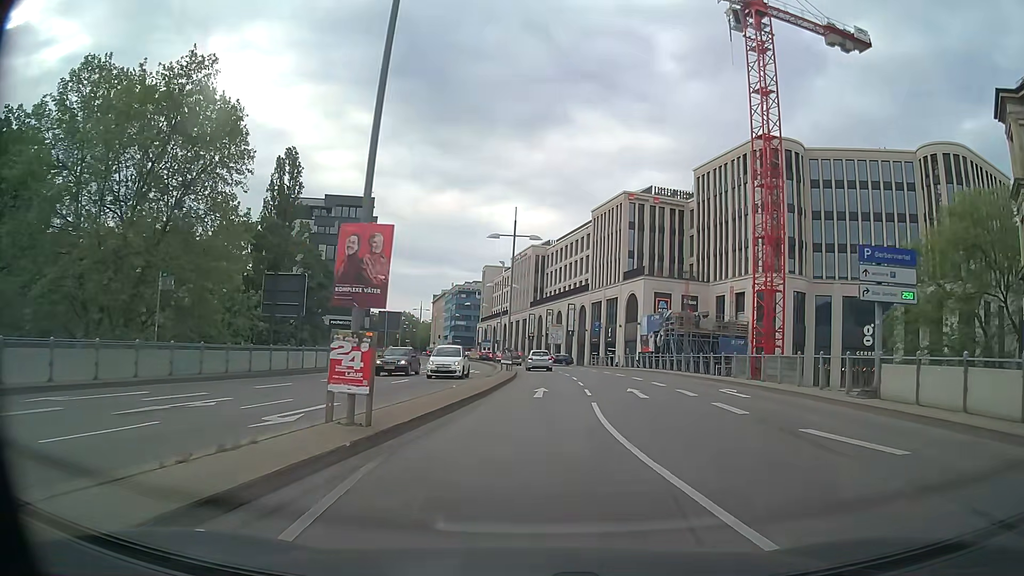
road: primary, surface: asphalt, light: Day
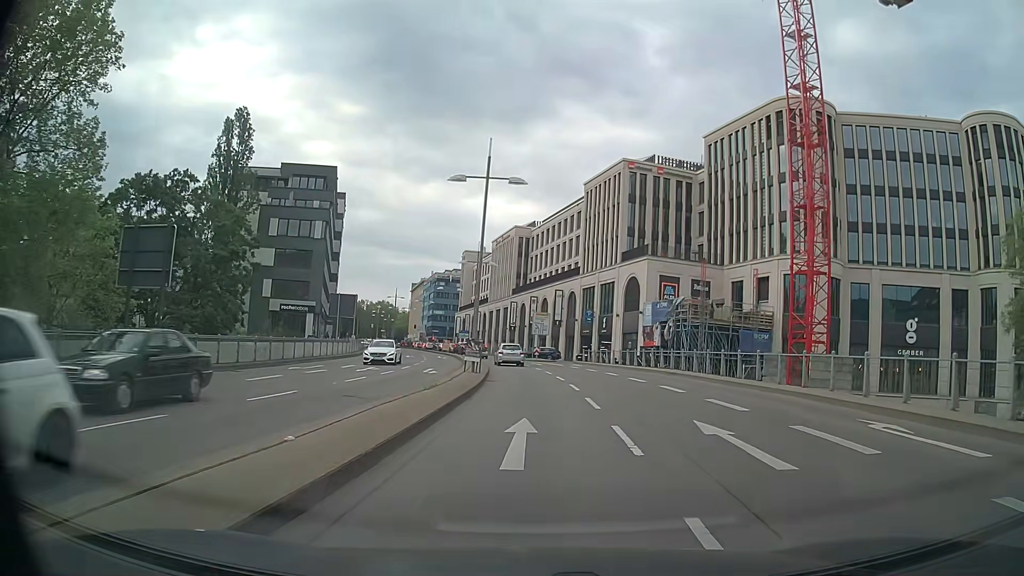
(+0.2, +12.0) m; +2°
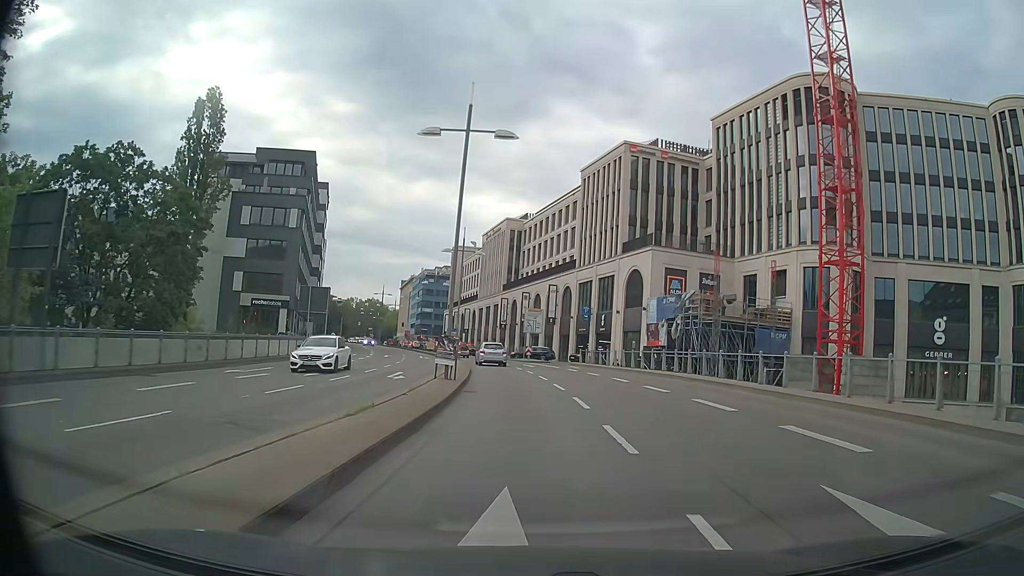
(0.0, +6.0) m; +1°
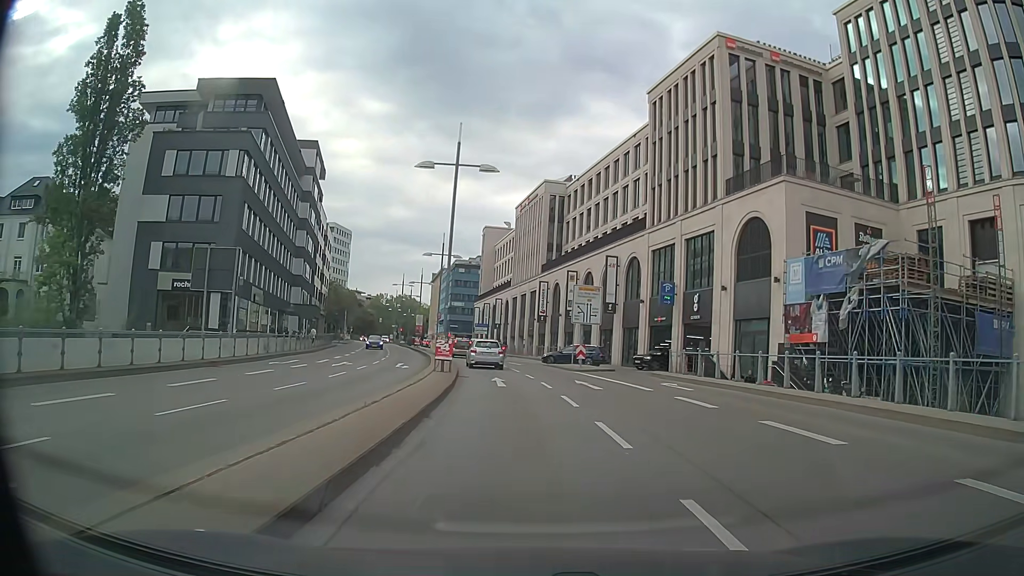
(-0.4, +23.3) m; -4°
